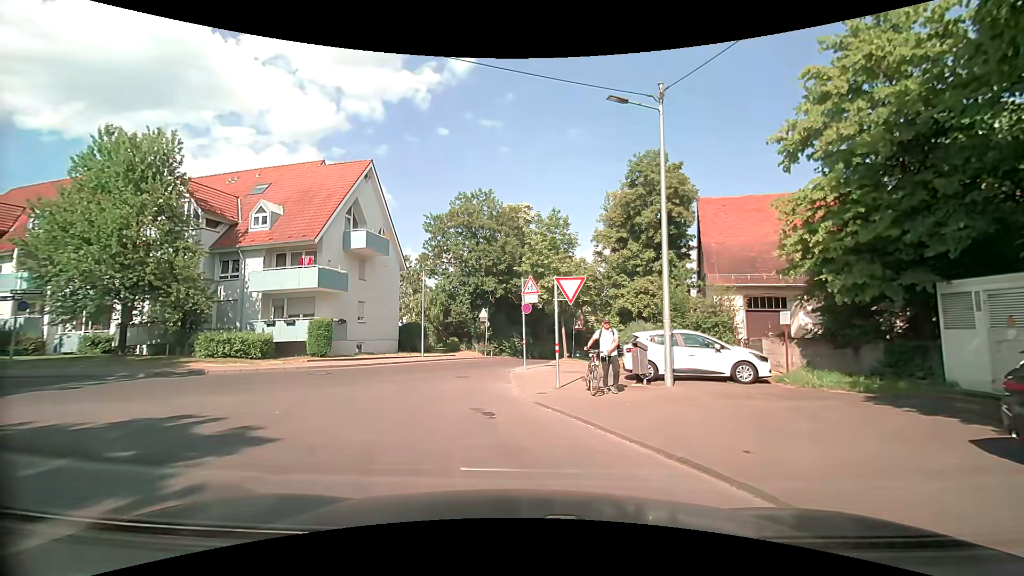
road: residential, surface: asphalt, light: Day
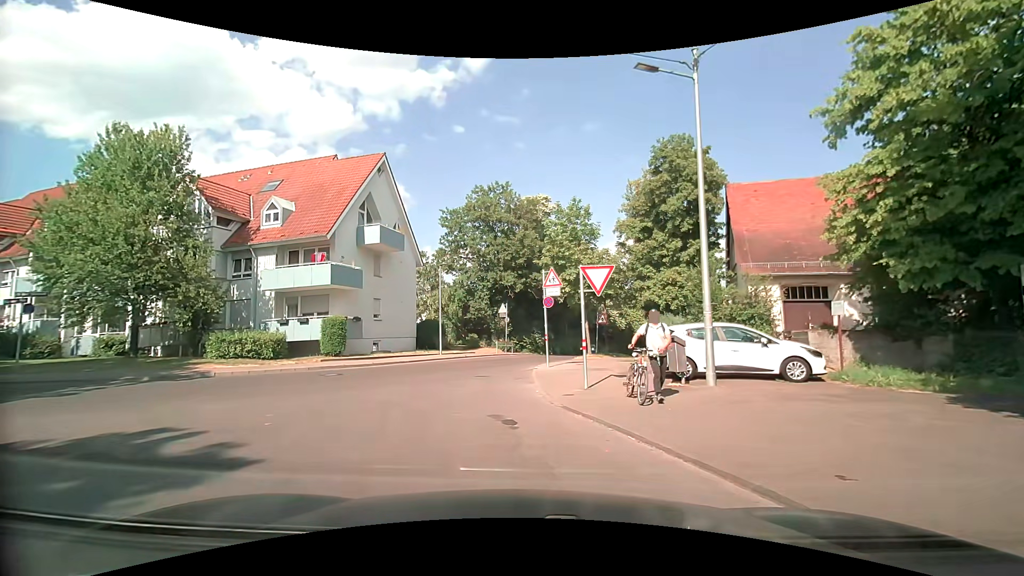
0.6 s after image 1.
(0.0, +1.2) m; -2°
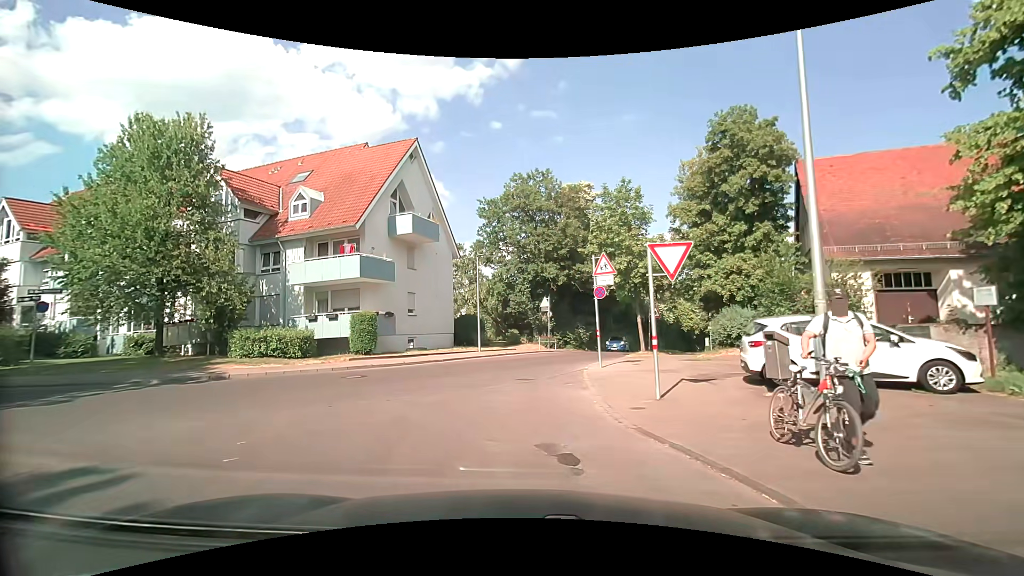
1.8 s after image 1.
(-0.1, +2.4) m; -4°
